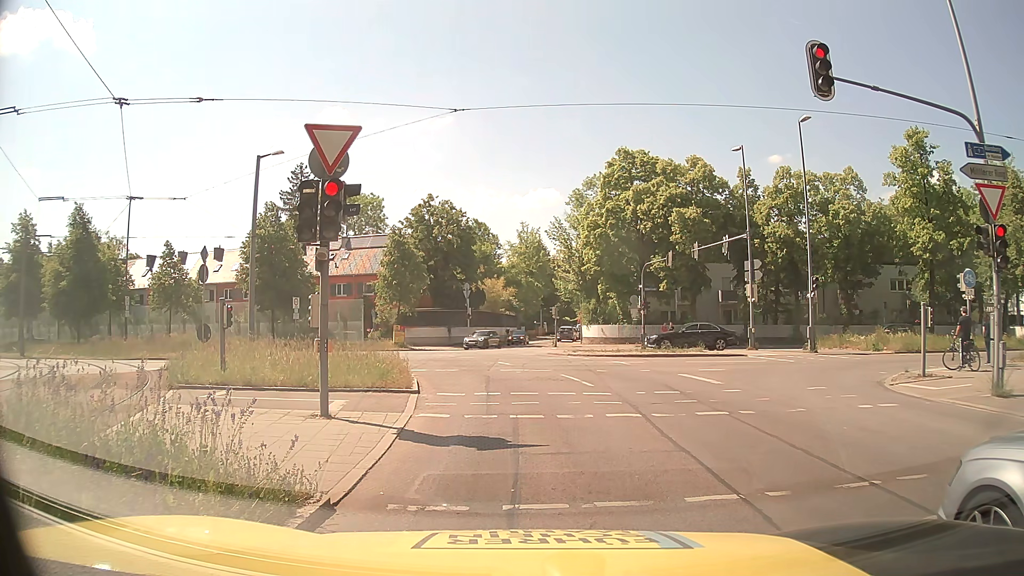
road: secondary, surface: asphalt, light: Day
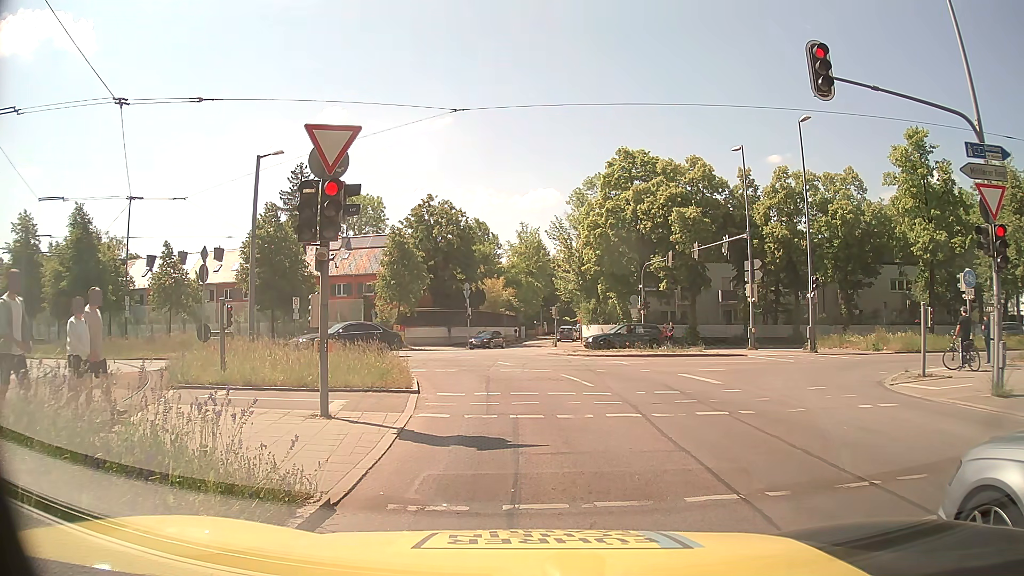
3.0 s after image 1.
(0.0, 0.0) m; 0°
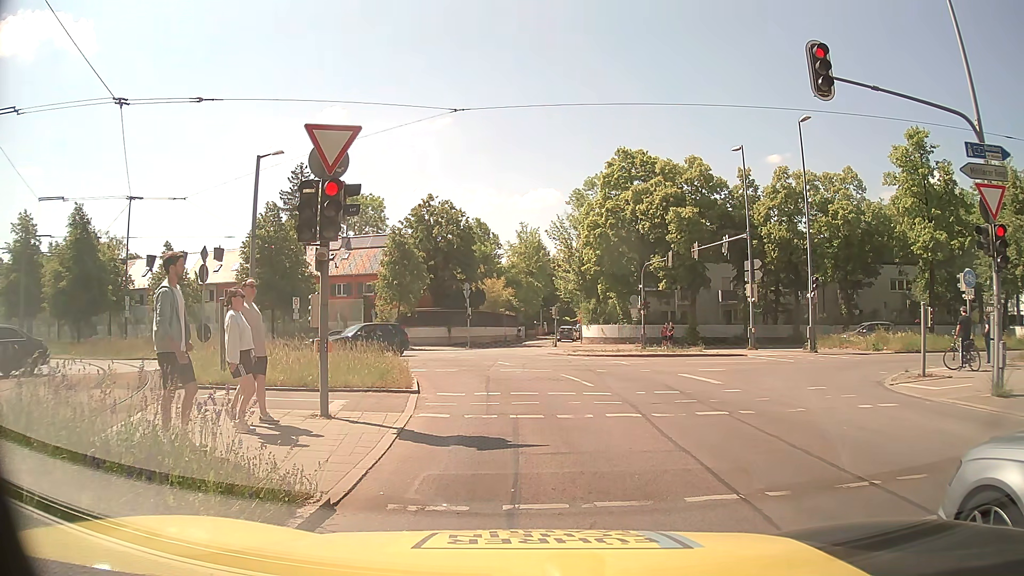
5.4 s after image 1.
(0.0, 0.0) m; 0°
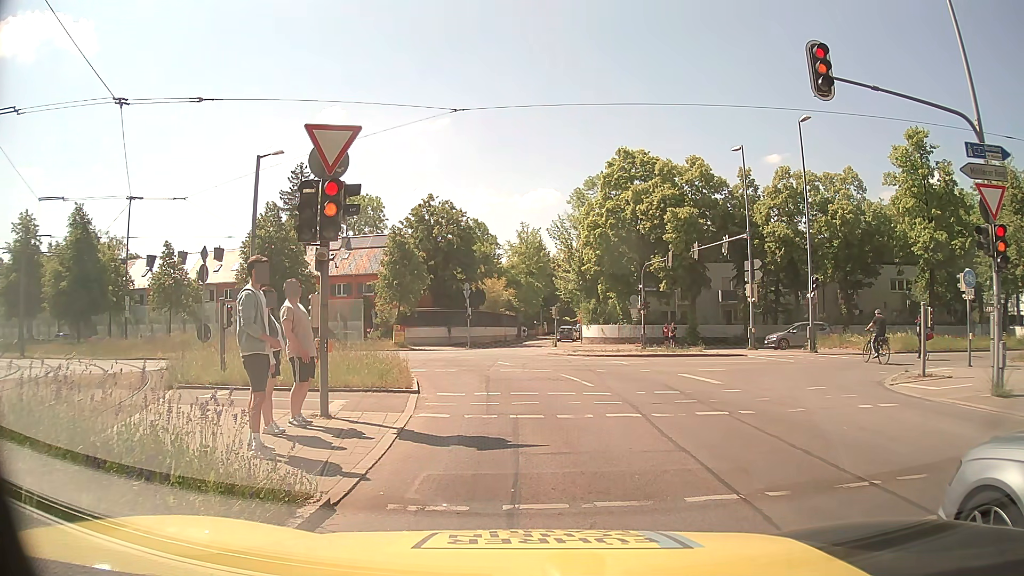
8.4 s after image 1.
(0.0, 0.0) m; 0°
(+1, +10) (0, +20) (-3, +29) (-8, +38) (-16, +44) (-26, +47) (-35, +50) (-45, +53) (-54, +55) (-64, +58) m
